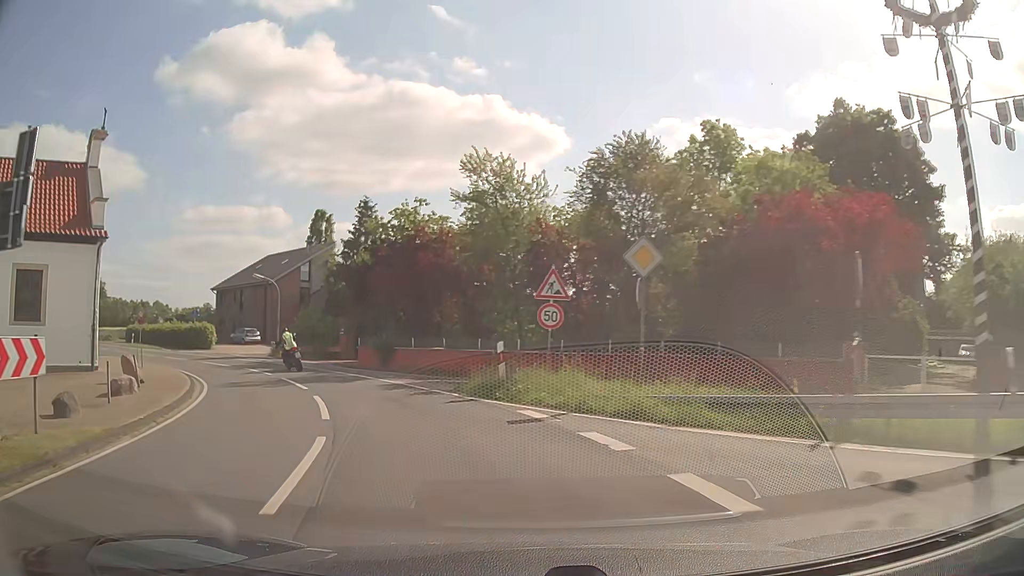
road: secondary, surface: asphalt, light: Day
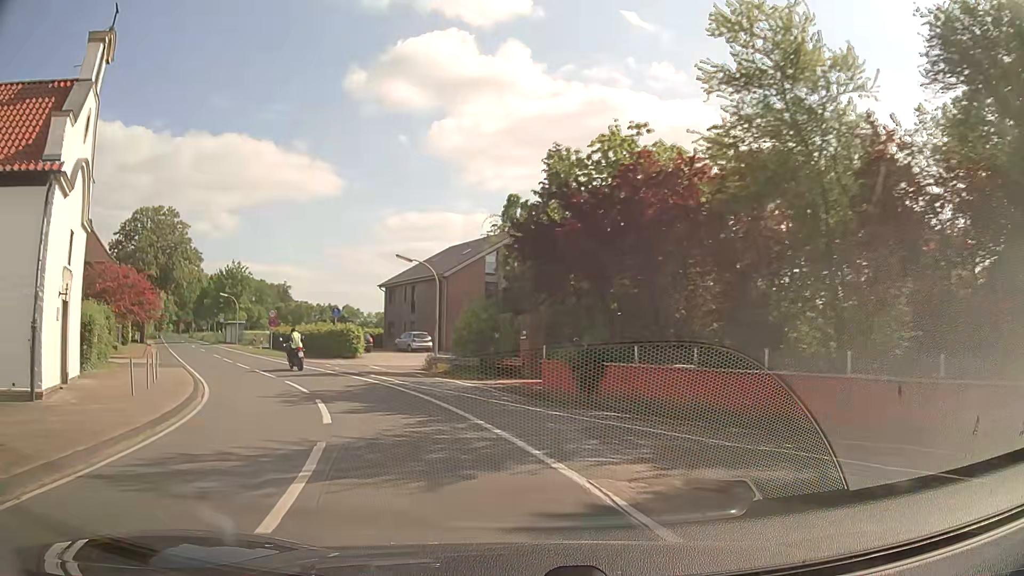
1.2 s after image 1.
(-1.9, +12.7) m; -17°
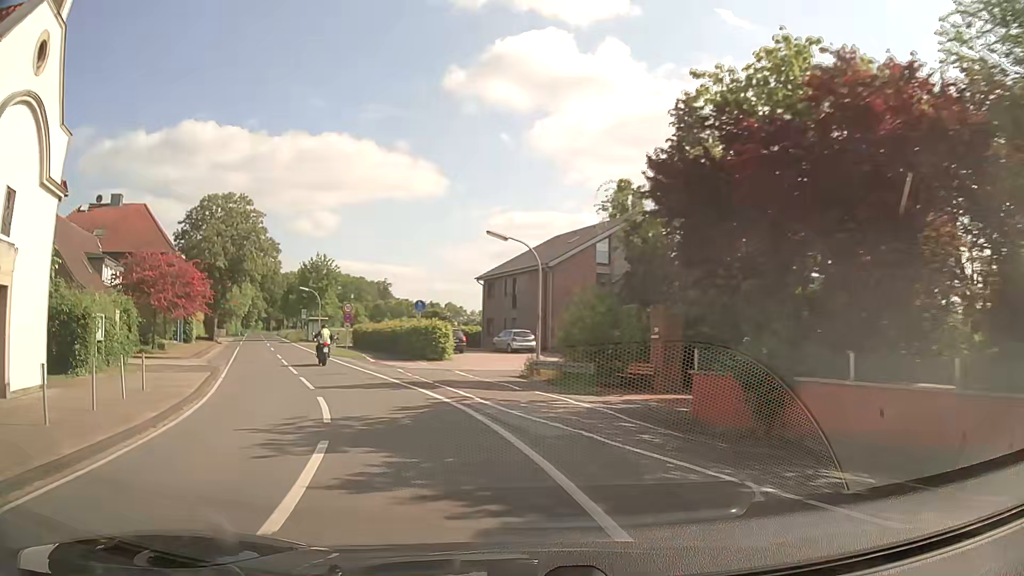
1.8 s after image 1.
(-0.5, +6.4) m; -9°
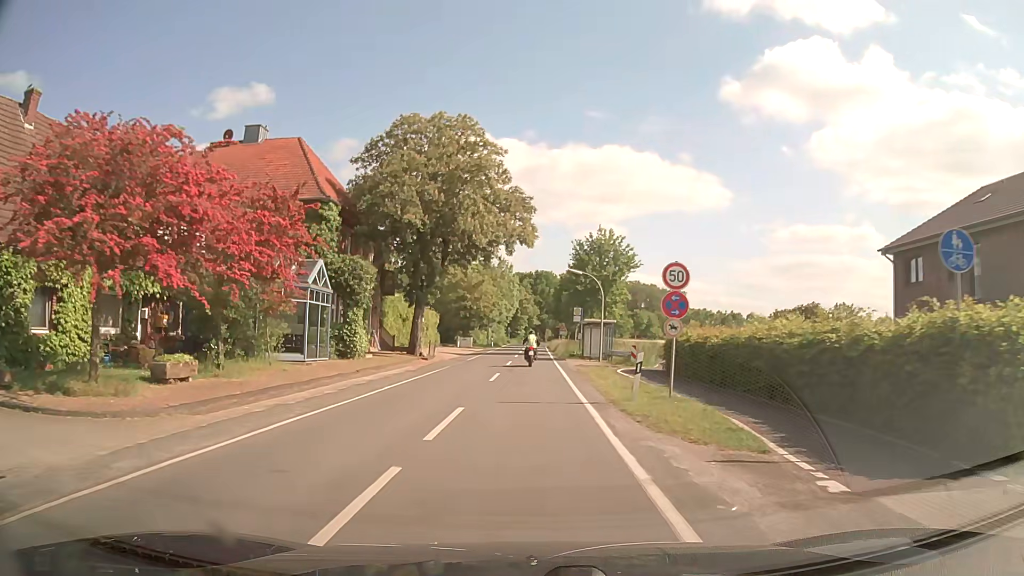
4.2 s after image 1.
(-7.1, +25.1) m; -25°
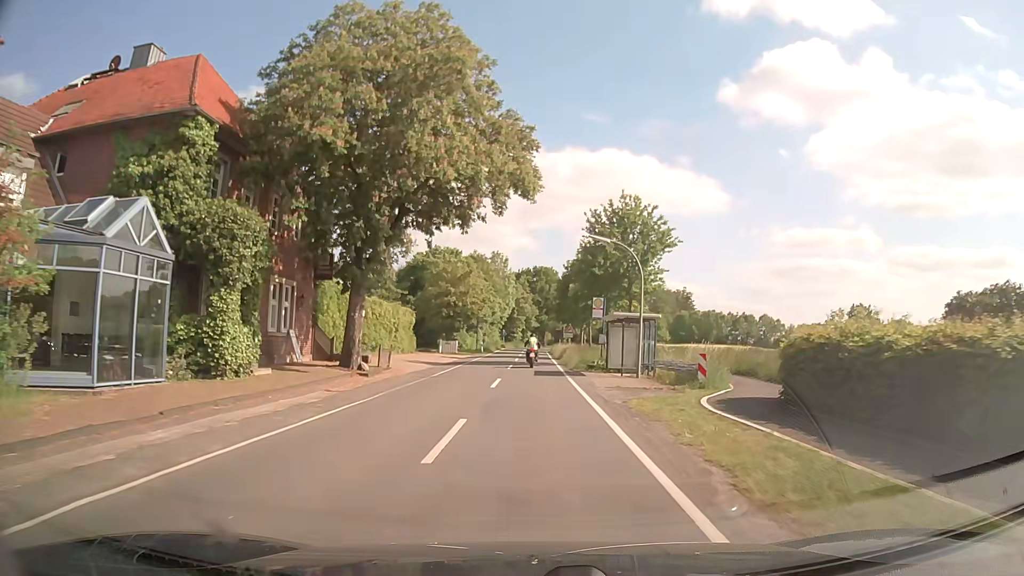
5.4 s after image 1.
(0.0, +13.9) m; 0°
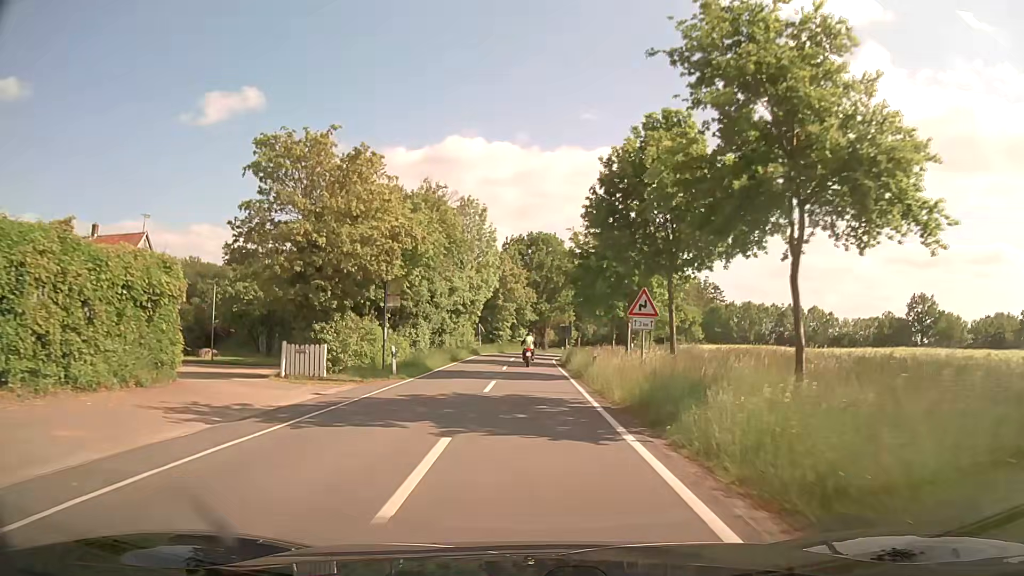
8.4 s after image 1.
(+0.4, +38.8) m; +1°
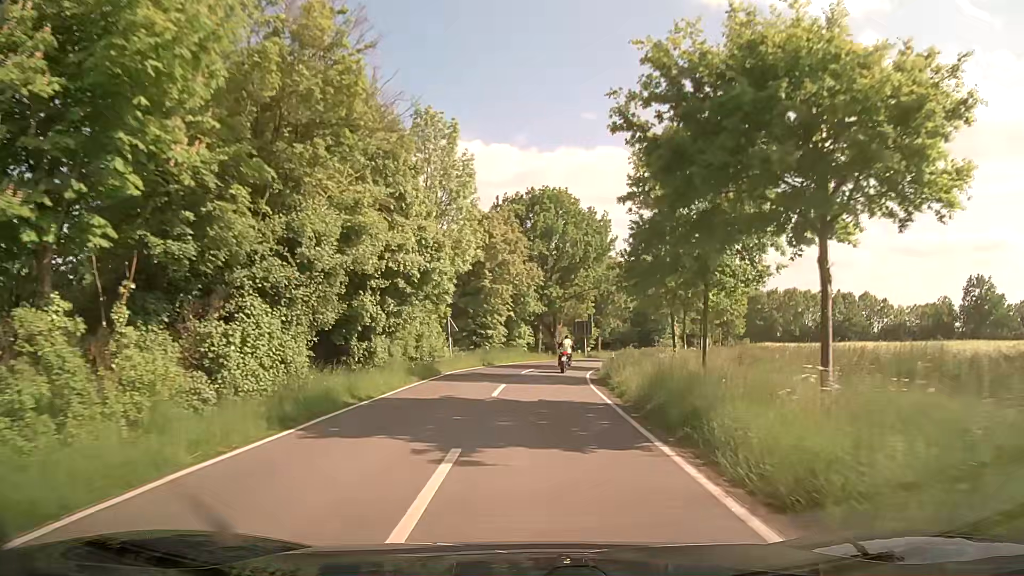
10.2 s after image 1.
(-0.1, +24.9) m; 0°
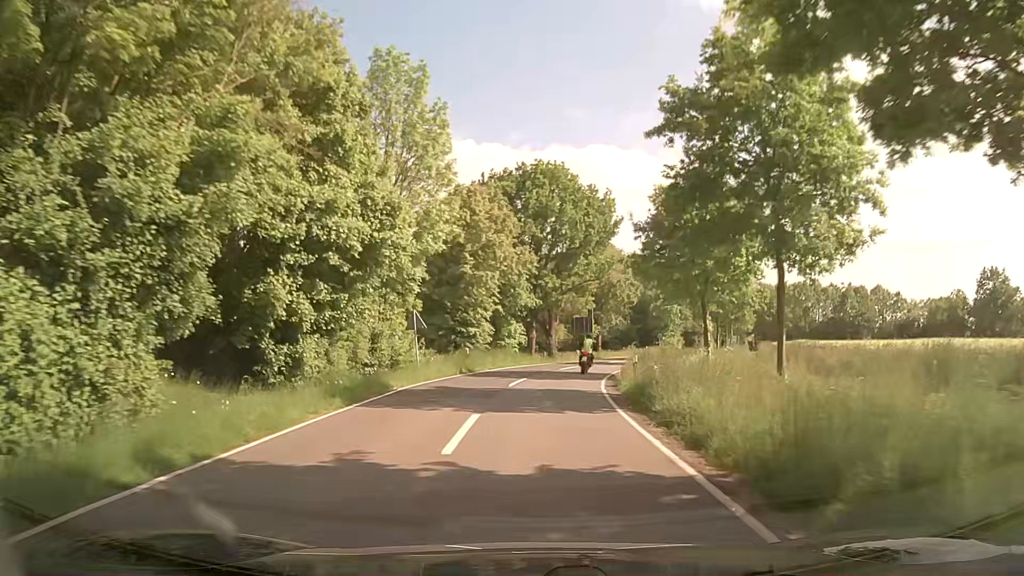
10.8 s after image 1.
(0.0, +8.2) m; 0°
(0, +10) (+1, +20) (+2, +30) (+5, +40) (+7, +49) (+11, +59) (+14, +68) (+18, +77) (+21, +87) (+24, +96) m
